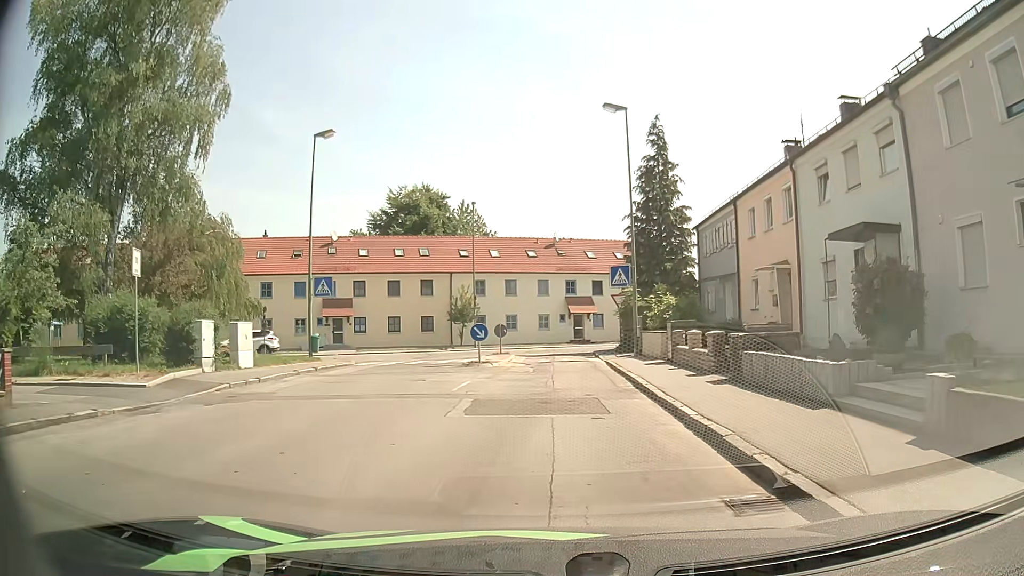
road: residential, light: Day
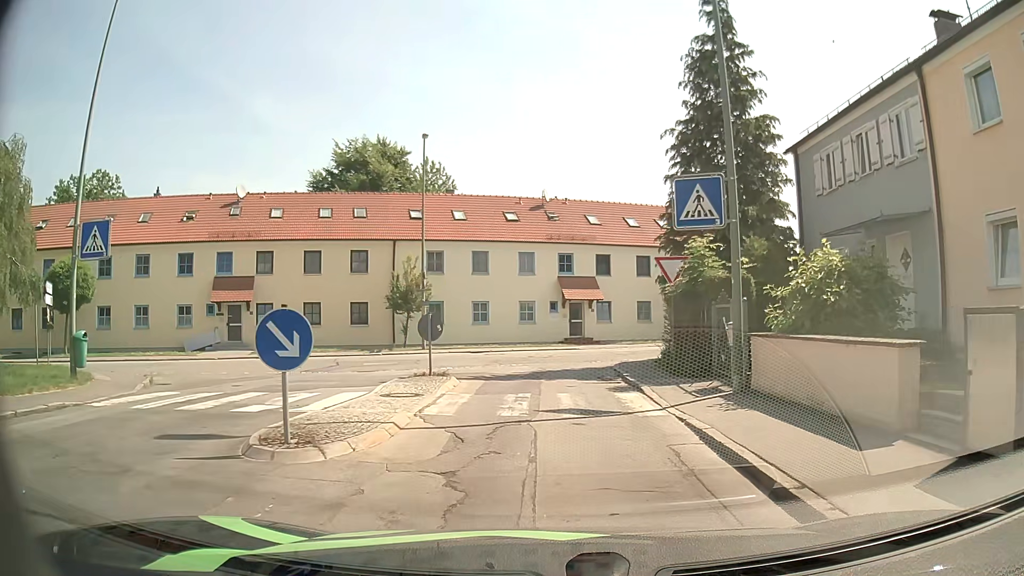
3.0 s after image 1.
(+0.1, +15.5) m; +1°
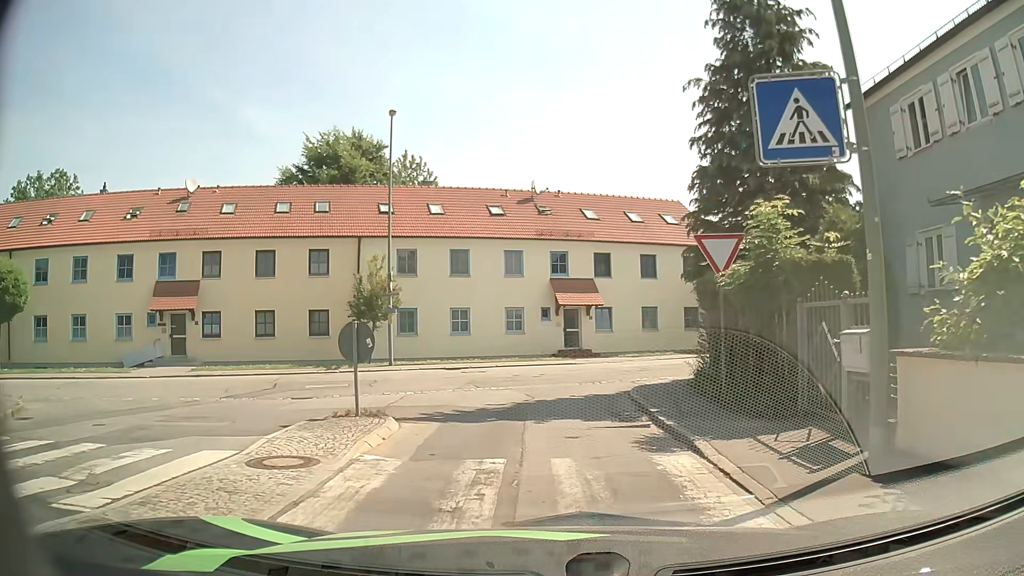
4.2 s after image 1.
(+0.1, +5.2) m; +1°
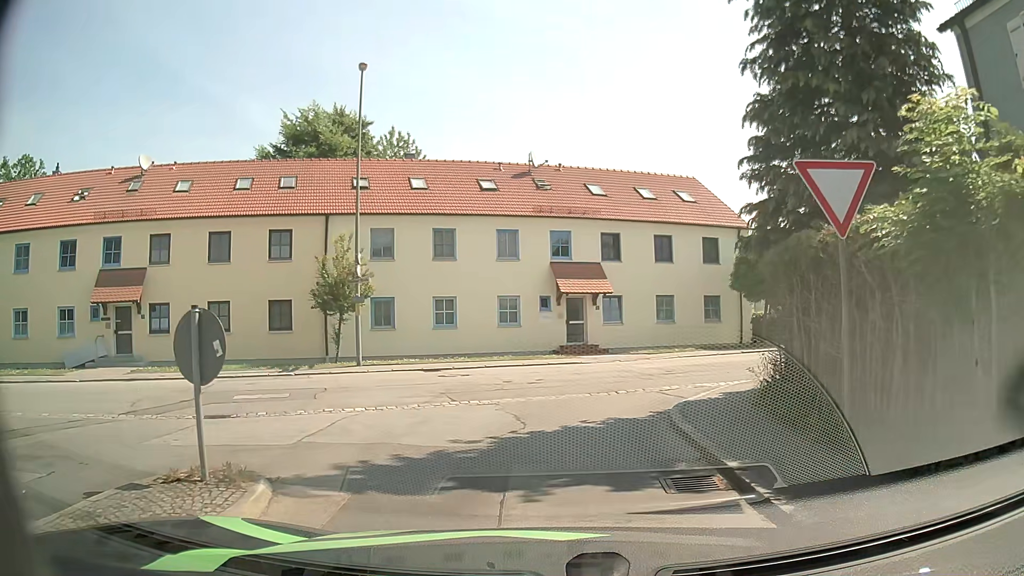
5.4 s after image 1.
(0.0, +4.5) m; -2°
